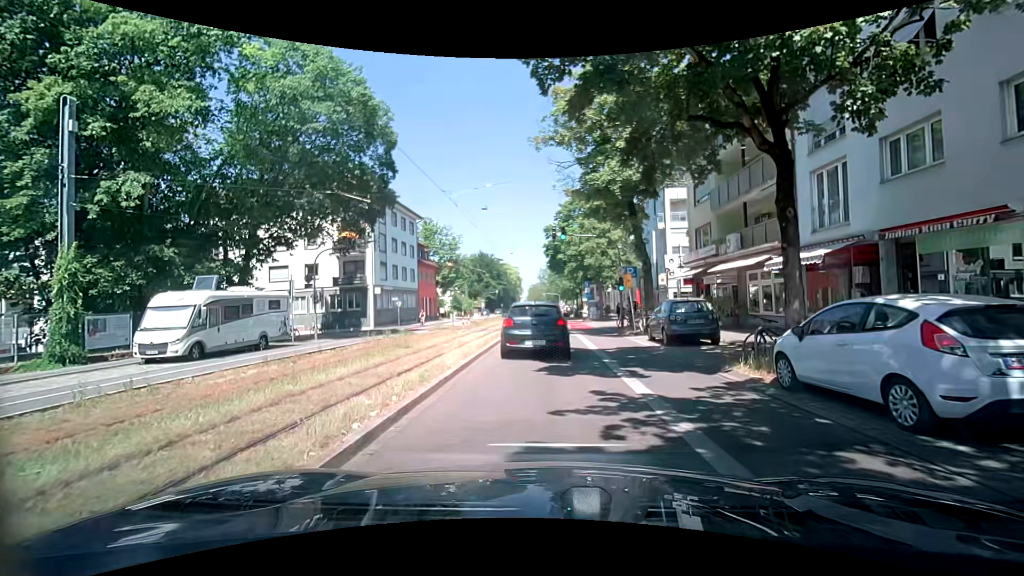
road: primary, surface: asphalt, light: Day
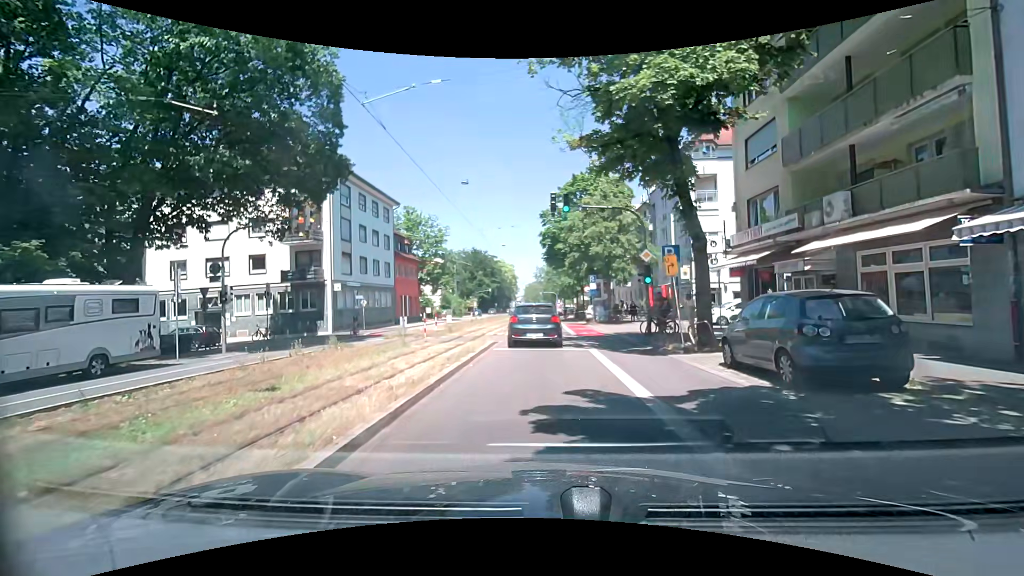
(+0.4, +8.8) m; +3°
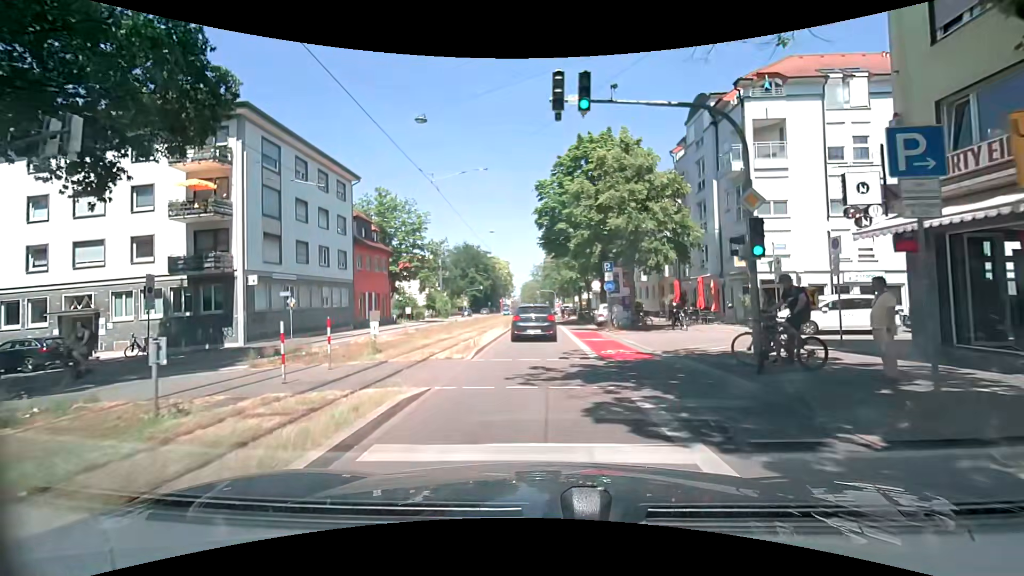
(+0.2, +11.3) m; +1°
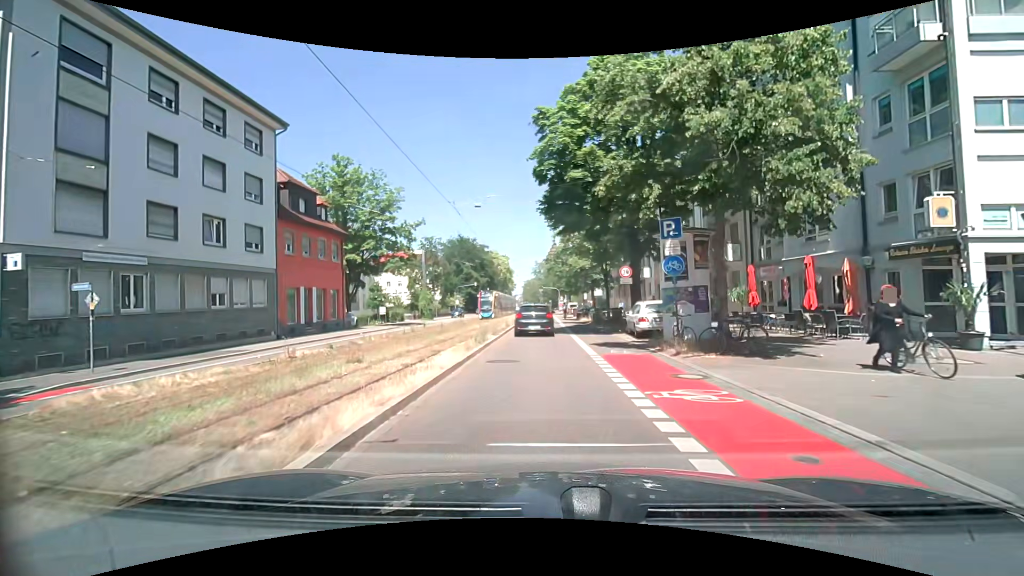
(-0.1, +13.3) m; -1°
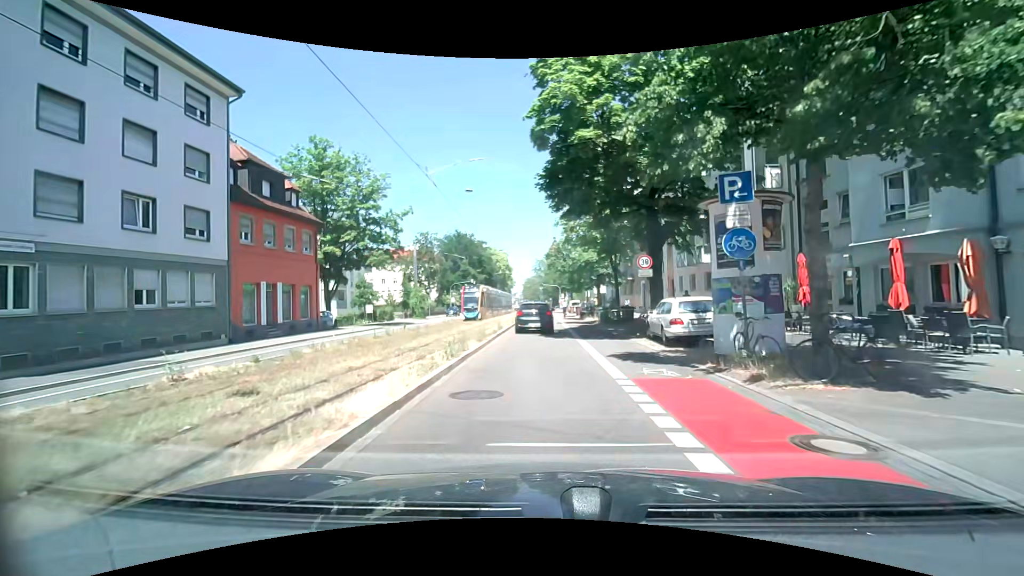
(0.0, +4.8) m; 0°
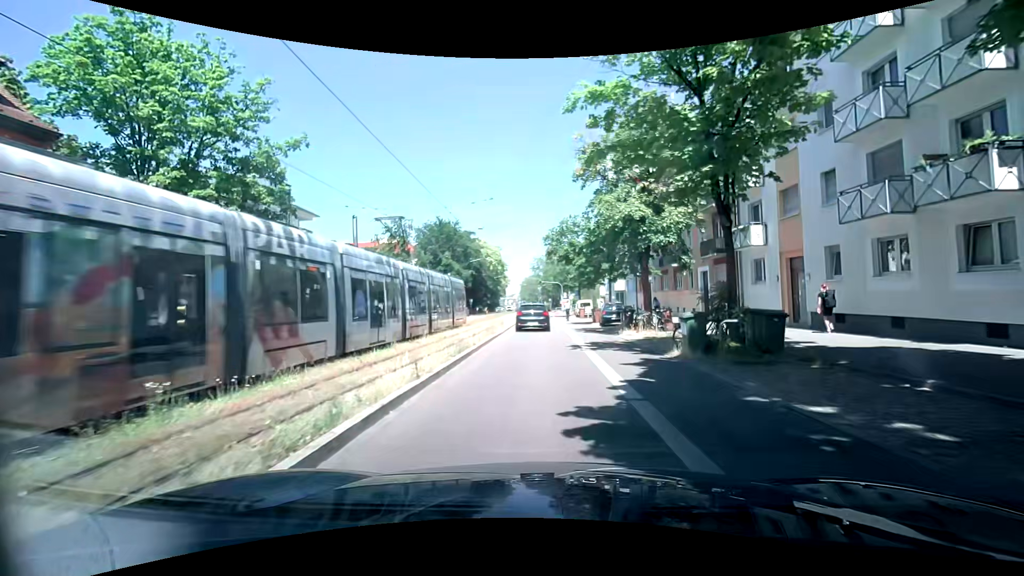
(+0.1, +20.4) m; -1°
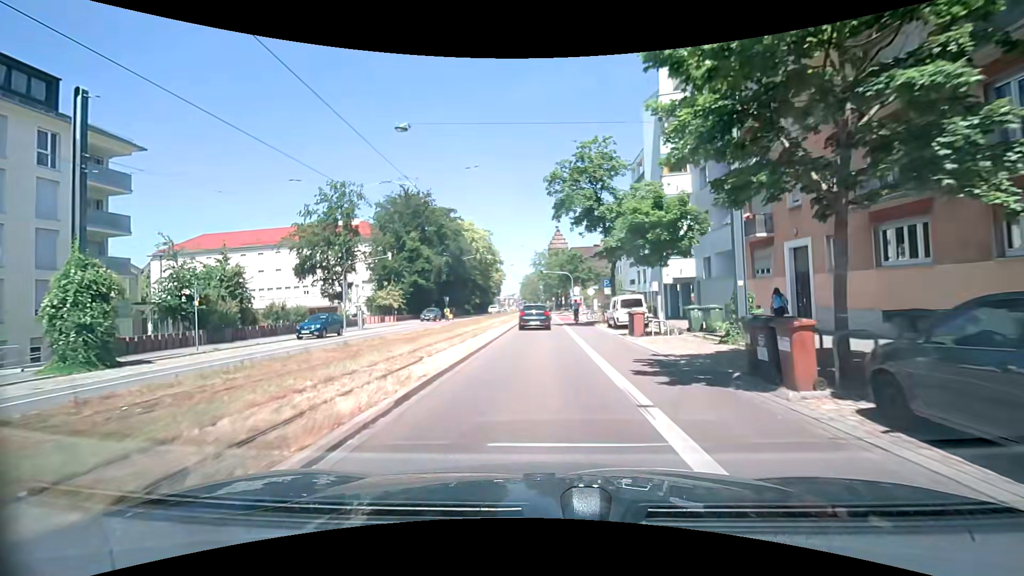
(+0.3, +27.5) m; 0°
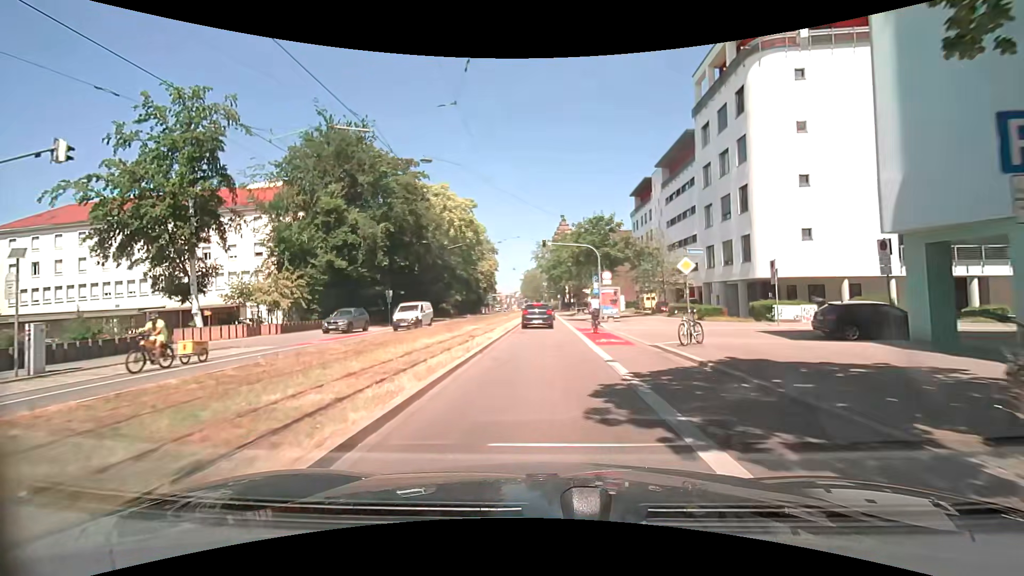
(0.0, +28.8) m; +1°
(0, +10) (0, +20) (0, +30) (0, +40) (0, +50) (-1, +60) (-1, +70) (-1, +80) (-1, +90) (-1, +100) m
